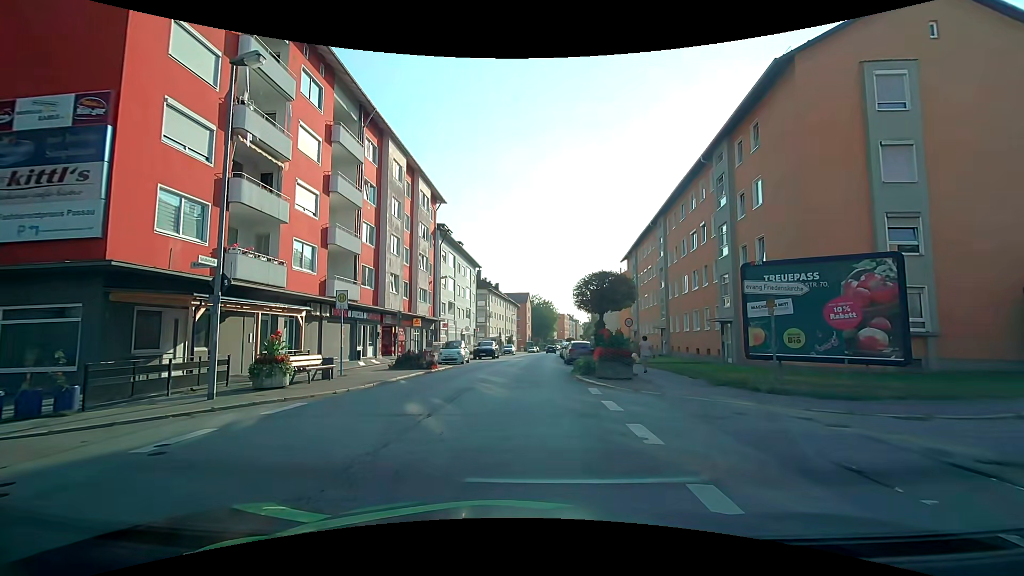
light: Day
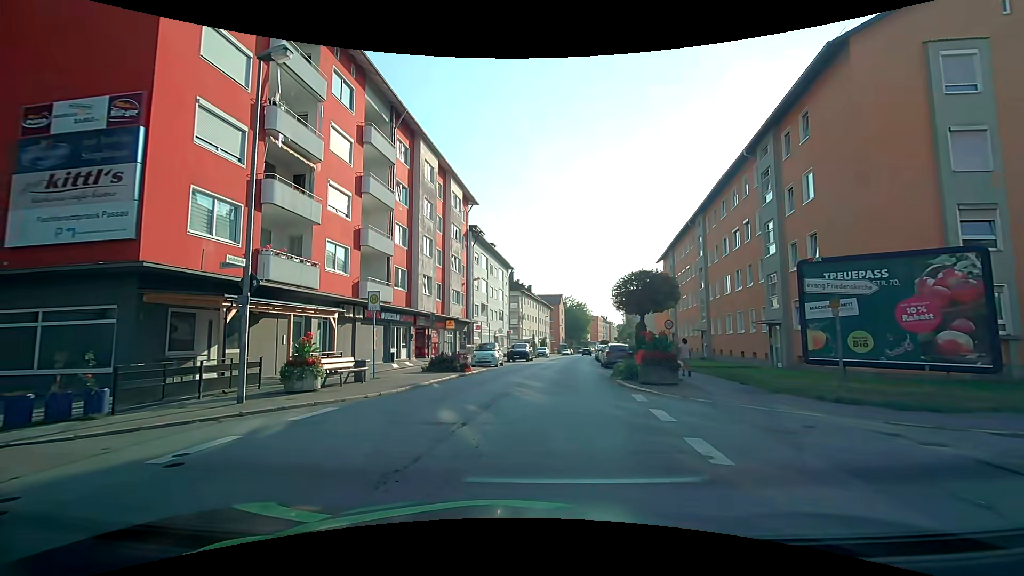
(0.0, +0.8) m; -3°
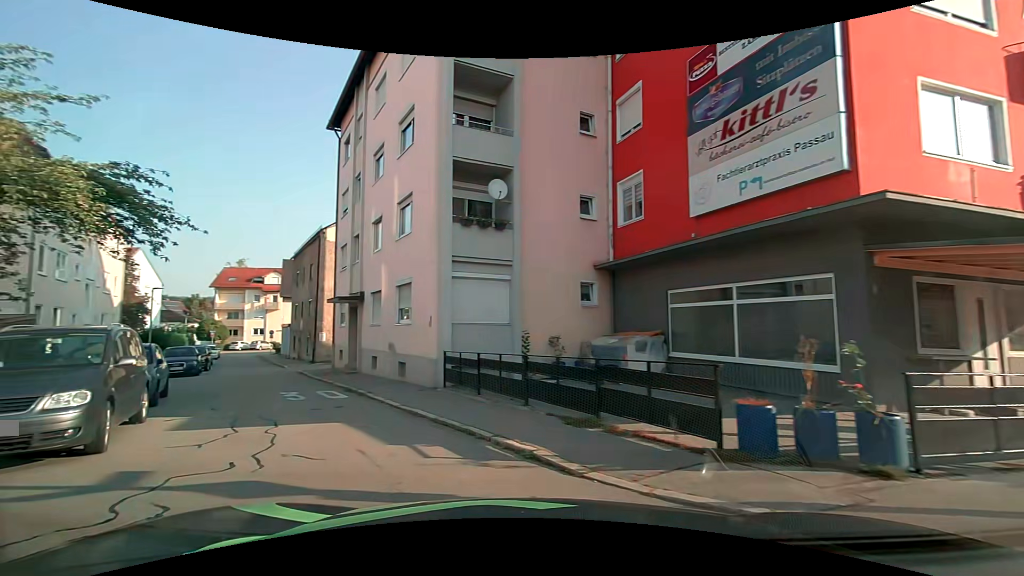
(-3.6, +5.5) m; -64°
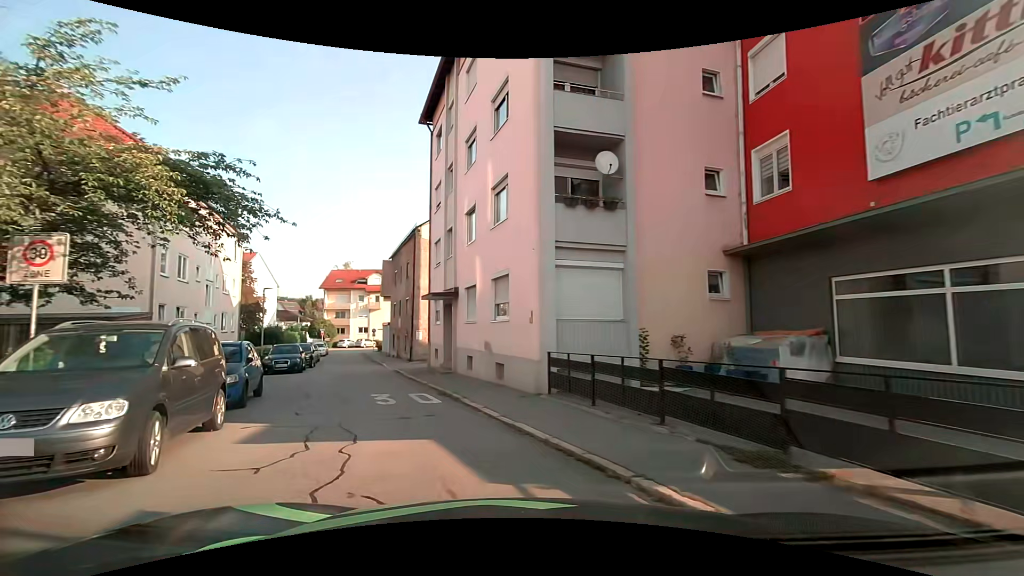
(-0.2, +2.0) m; -11°
